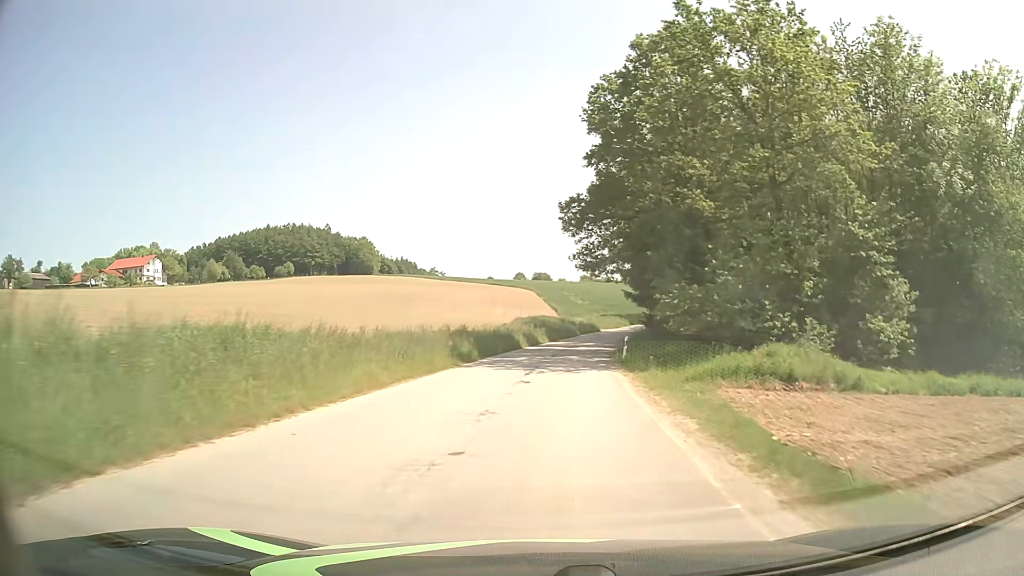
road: unclassified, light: Day
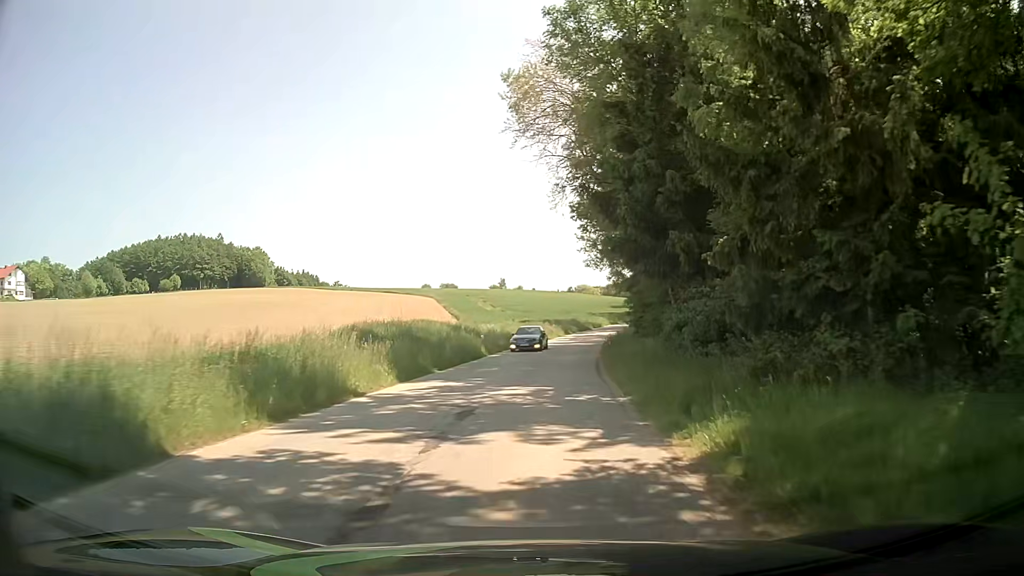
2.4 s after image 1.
(+2.2, +35.0) m; +7°
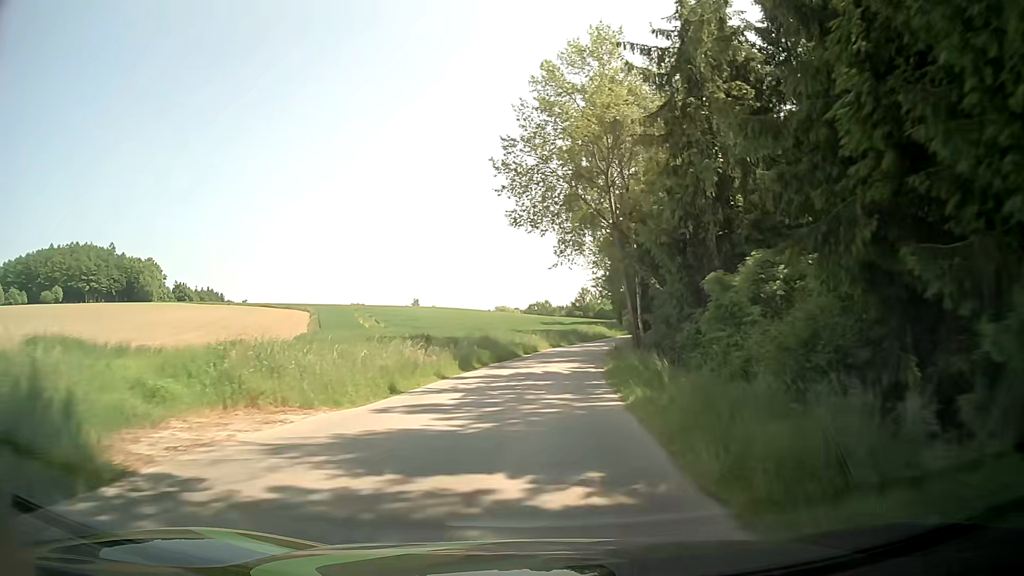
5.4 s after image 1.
(+2.7, +41.8) m; +8°
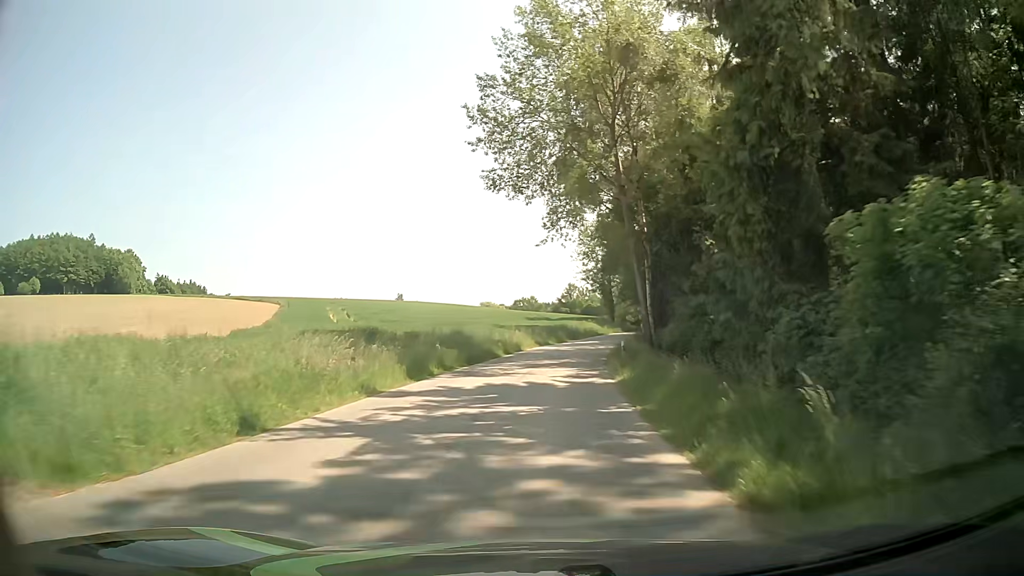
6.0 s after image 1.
(0.0, +8.7) m; +1°
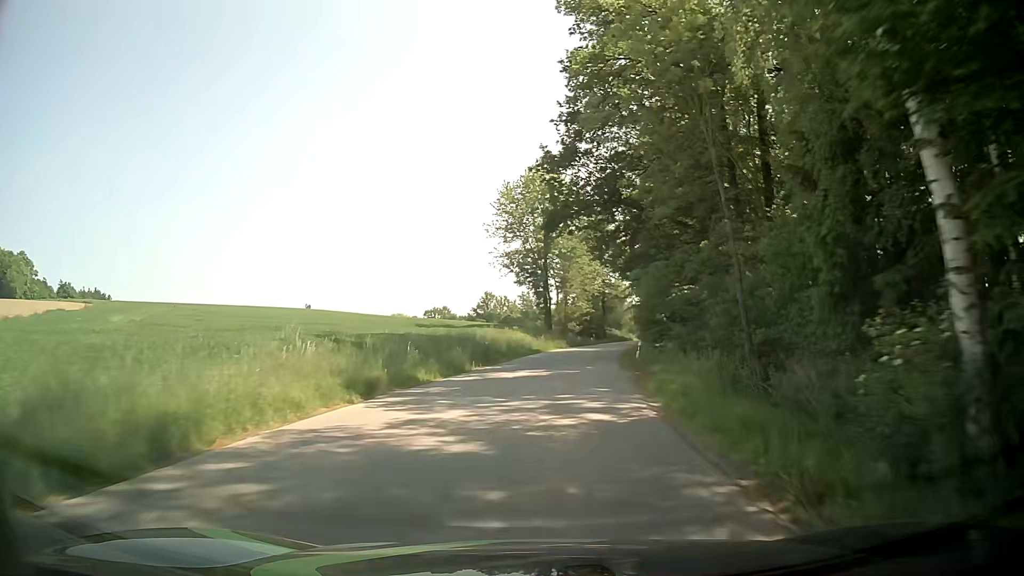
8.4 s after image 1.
(+1.9, +35.6) m; +7°
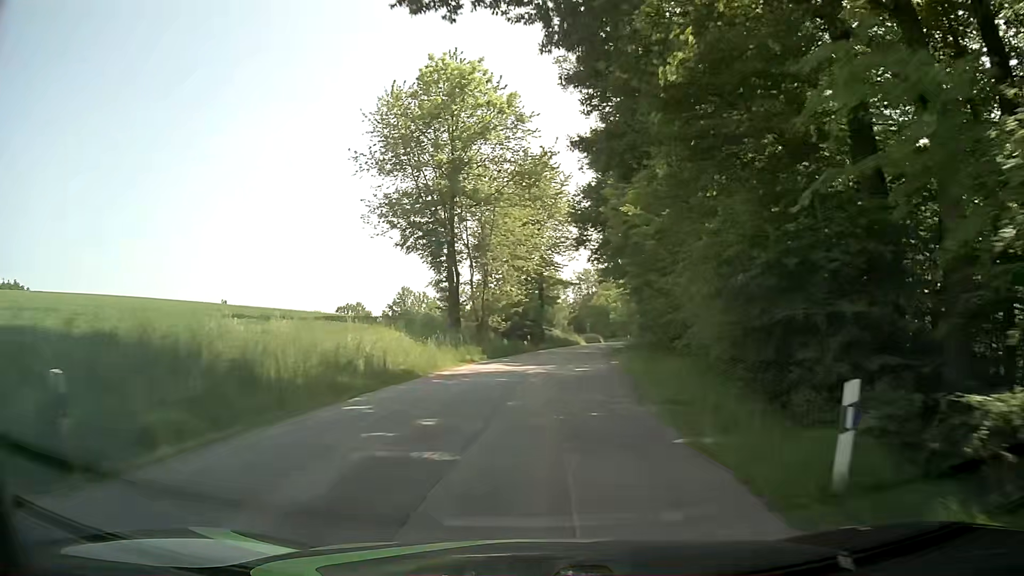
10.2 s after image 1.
(+1.4, +27.1) m; +6°
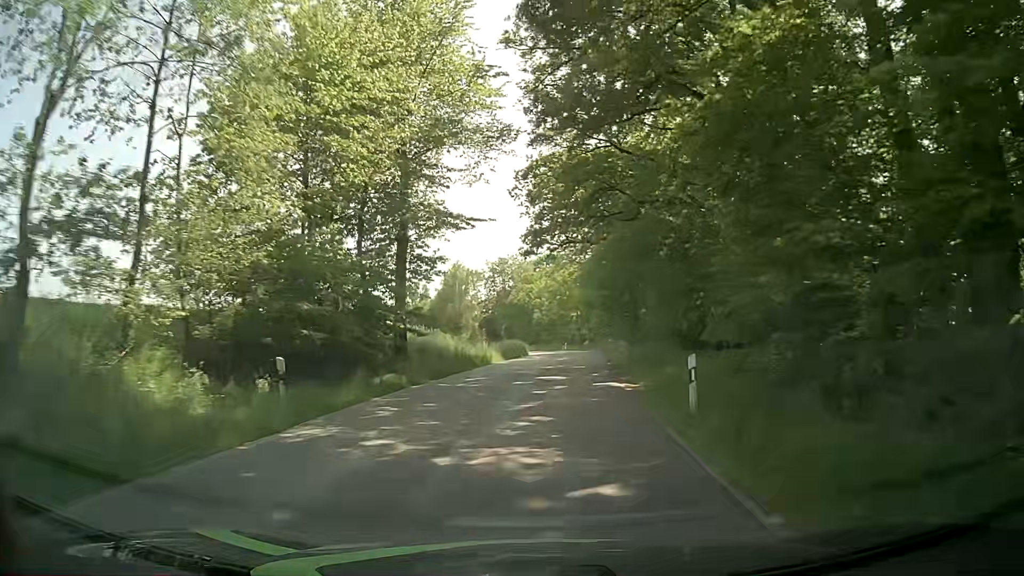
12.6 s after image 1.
(+2.2, +35.9) m; +7°
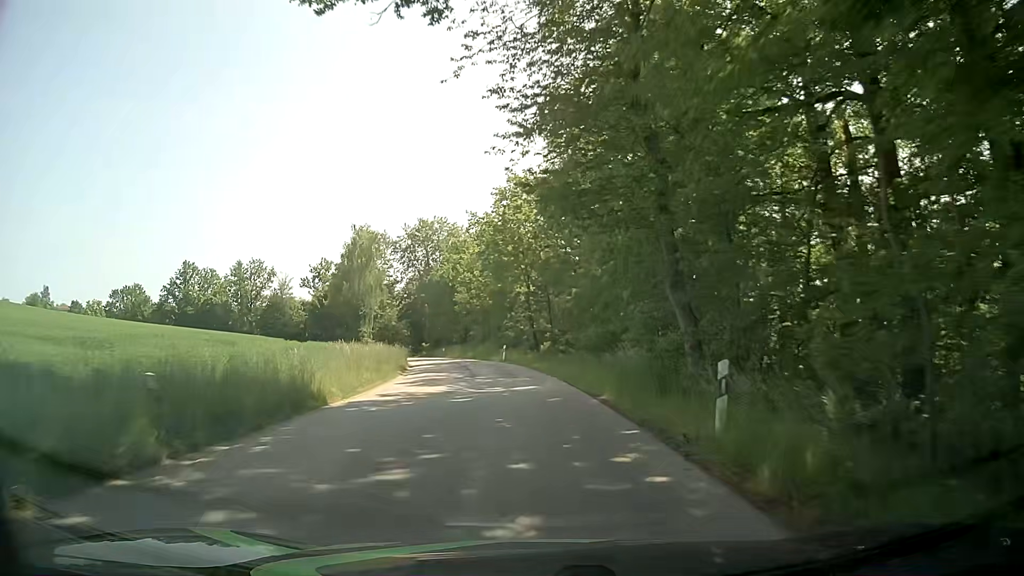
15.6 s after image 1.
(+2.5, +44.1) m; +4°
(0, +10) (-1, +20) (-1, +30) (-3, +40) (-5, +50) (-7, +59) (-10, +69) (-12, +79) (-15, +88) (-17, +98) m
